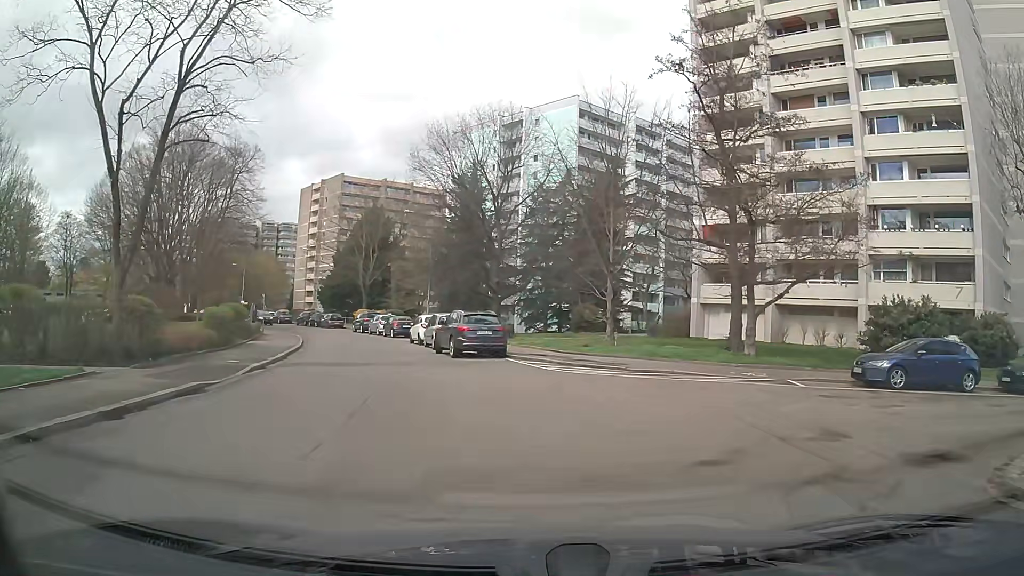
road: residential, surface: asphalt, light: Day
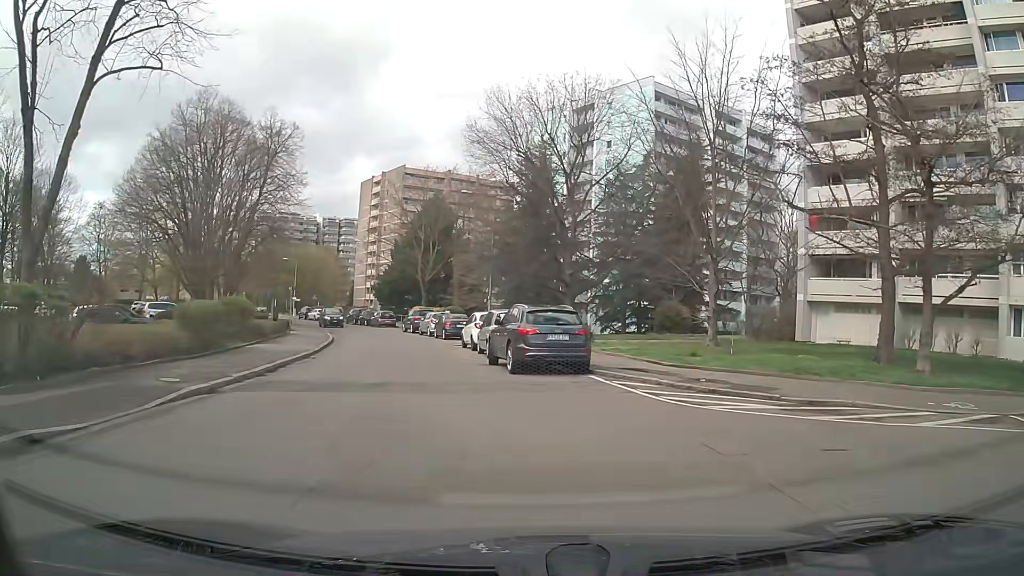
(-0.3, +7.3) m; -6°
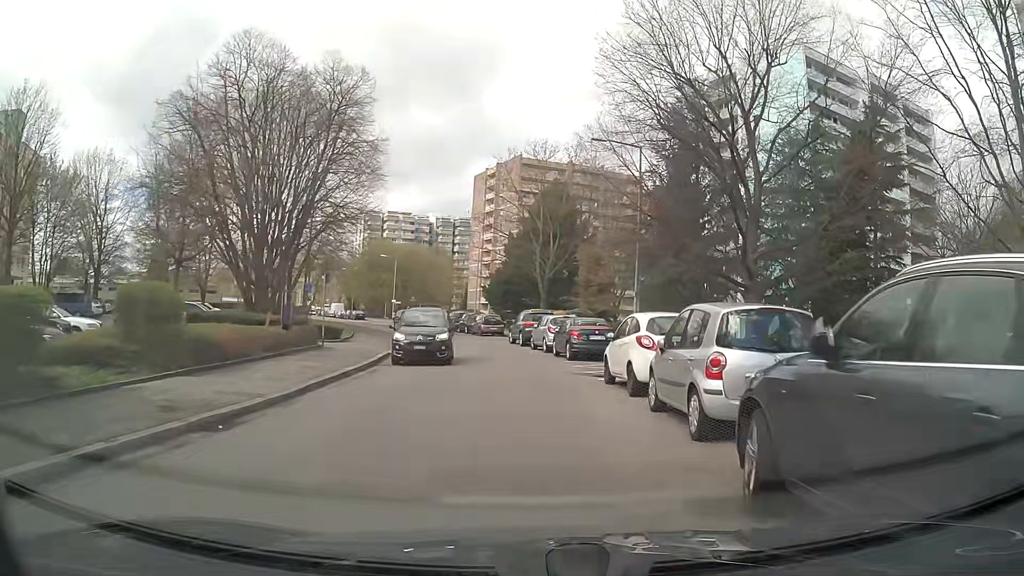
(-1.3, +14.0) m; -9°
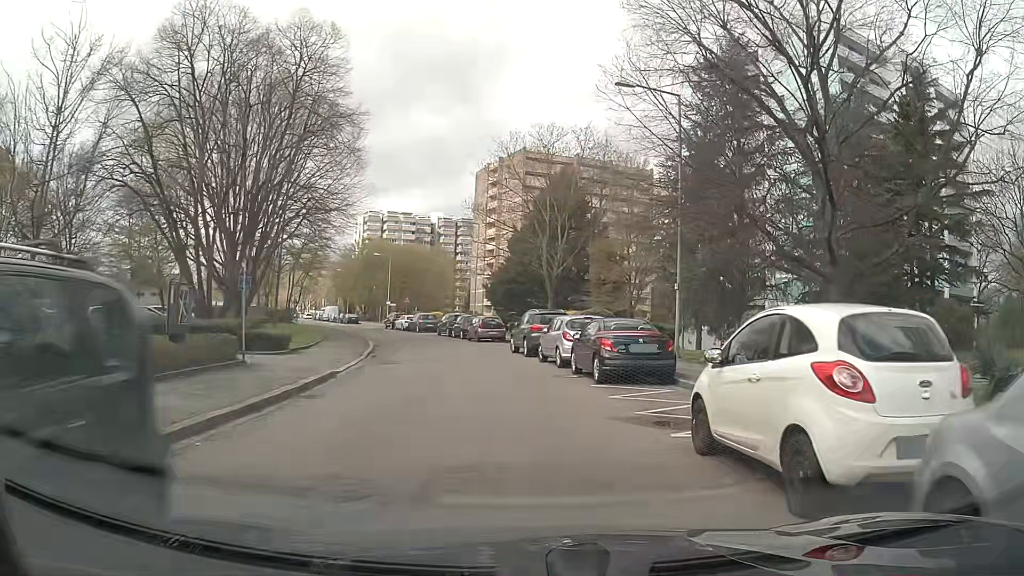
(-0.2, +7.5) m; -1°
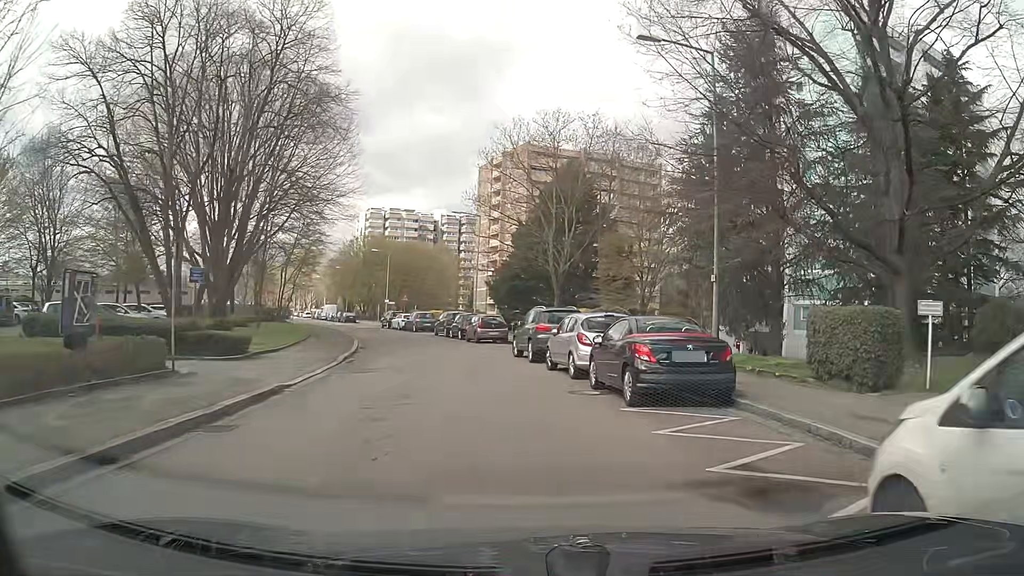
(0.0, +3.9) m; 0°
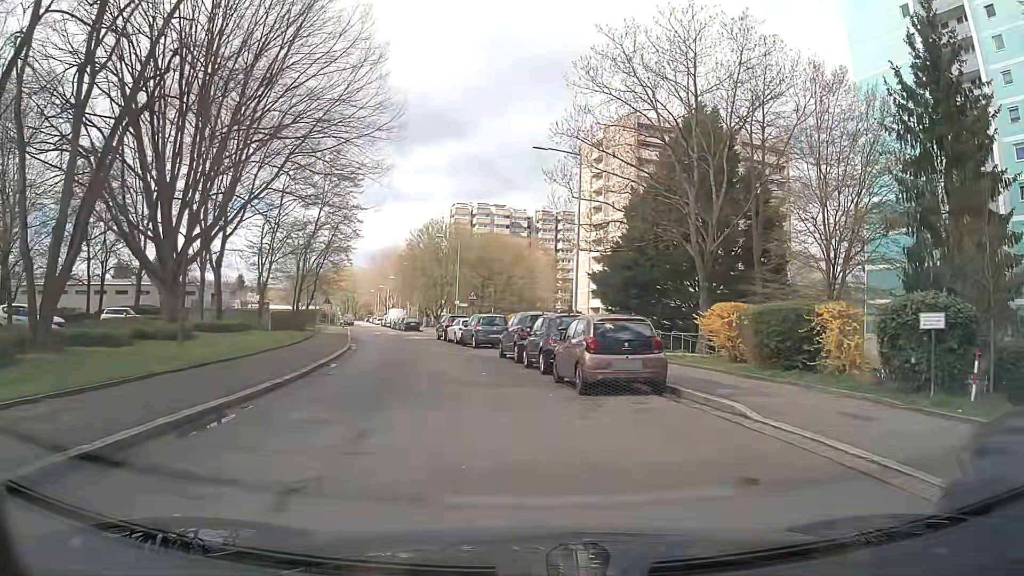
(-1.4, +21.1) m; -7°
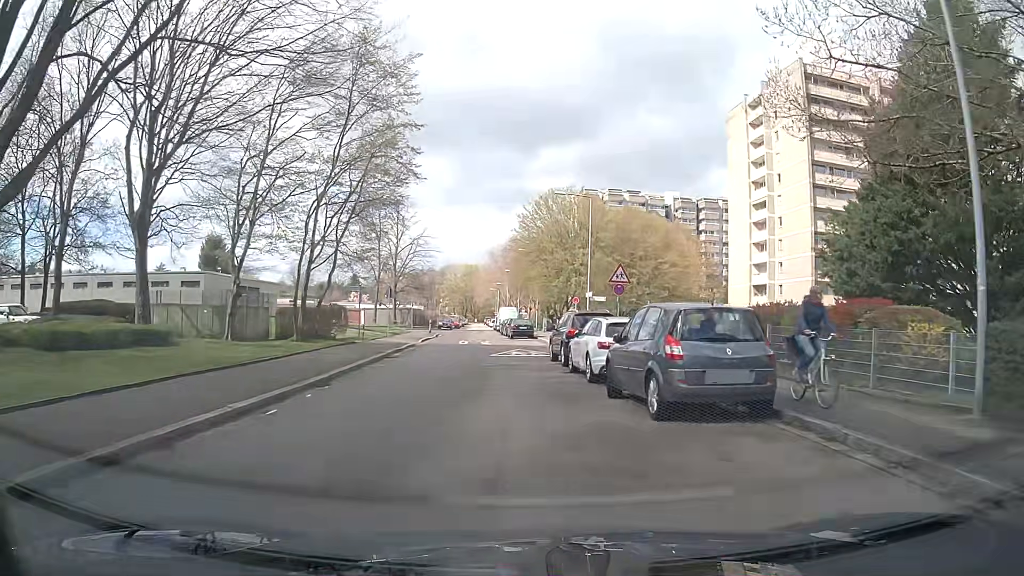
(-2.4, +22.1) m; -12°
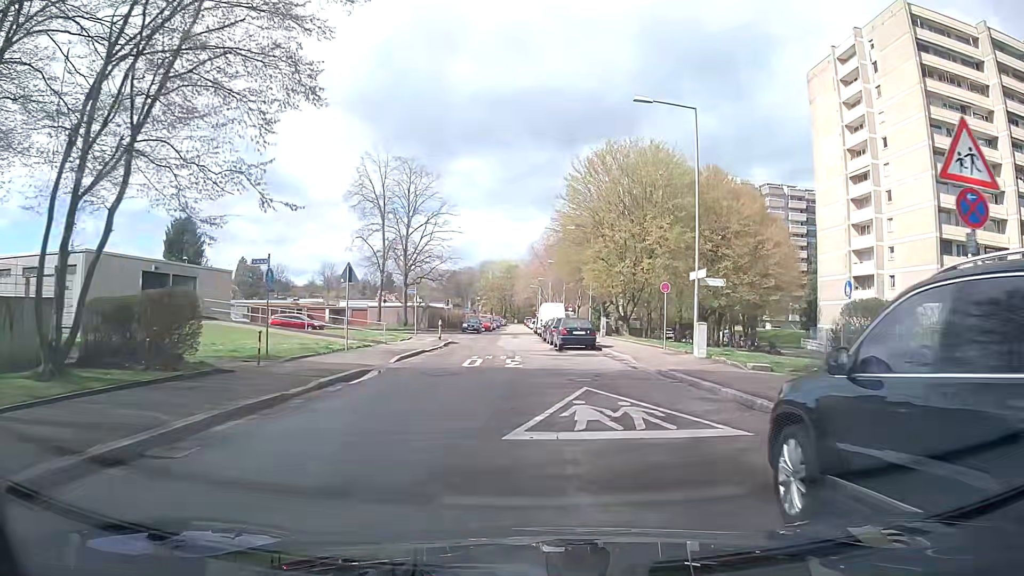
(-0.6, +18.2) m; -4°
(0, +10) (0, +20) (0, +30) (0, +40) (0, +50) (0, +60) (0, +70) (0, +80) (0, +90) (0, +100) m
